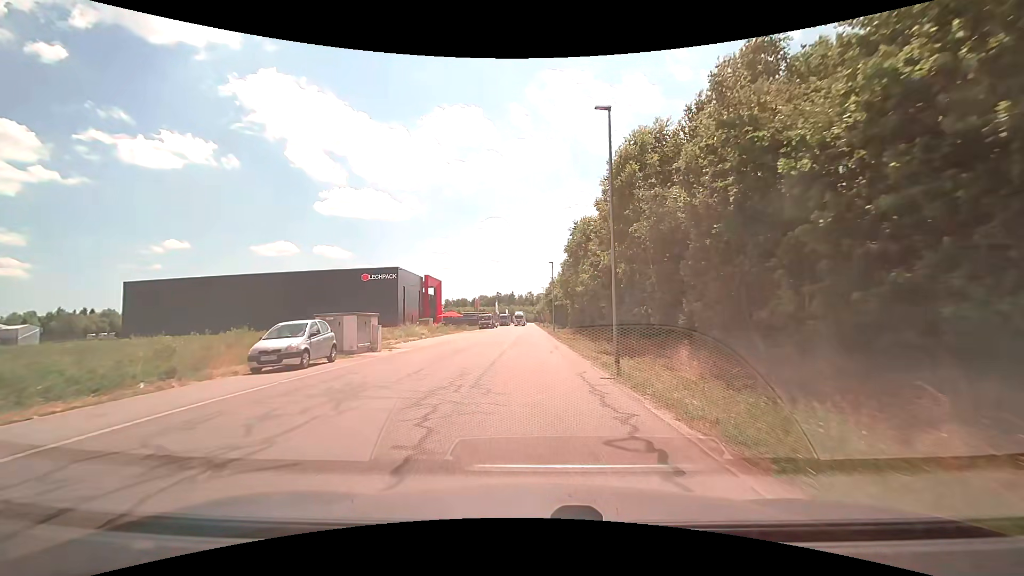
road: unclassified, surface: asphalt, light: Day
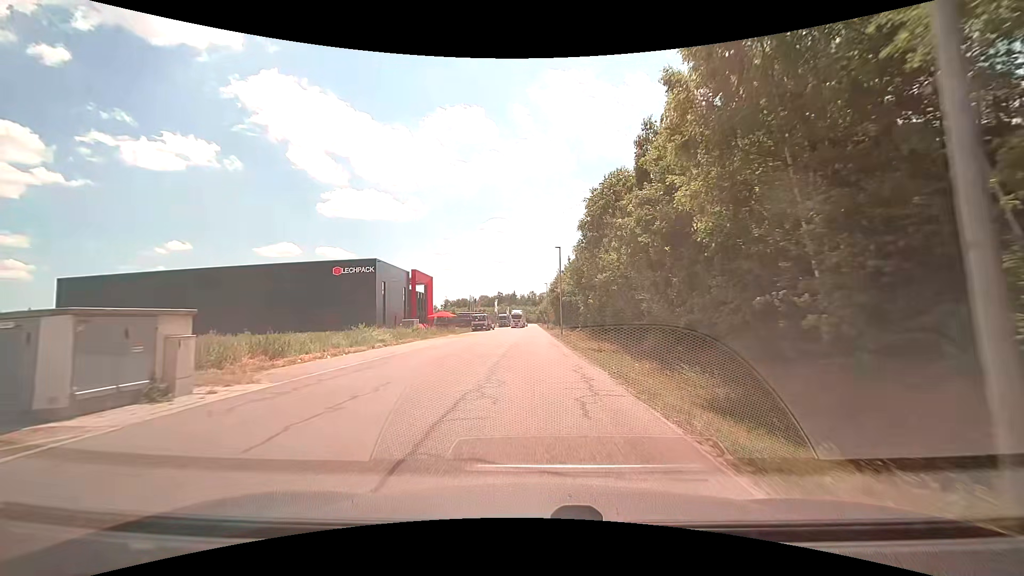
(-0.1, +13.2) m; 0°
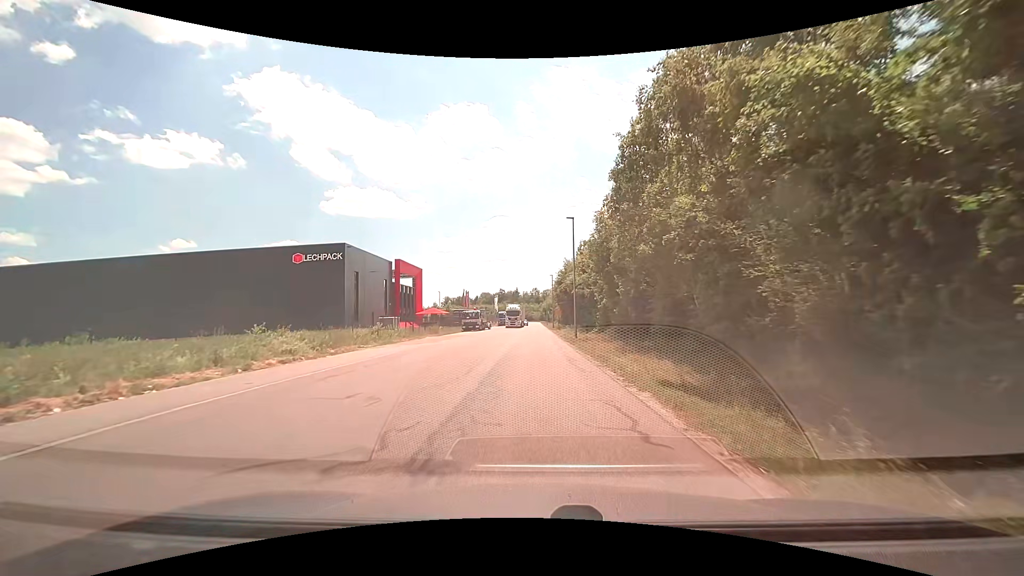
(-0.1, +13.2) m; -1°
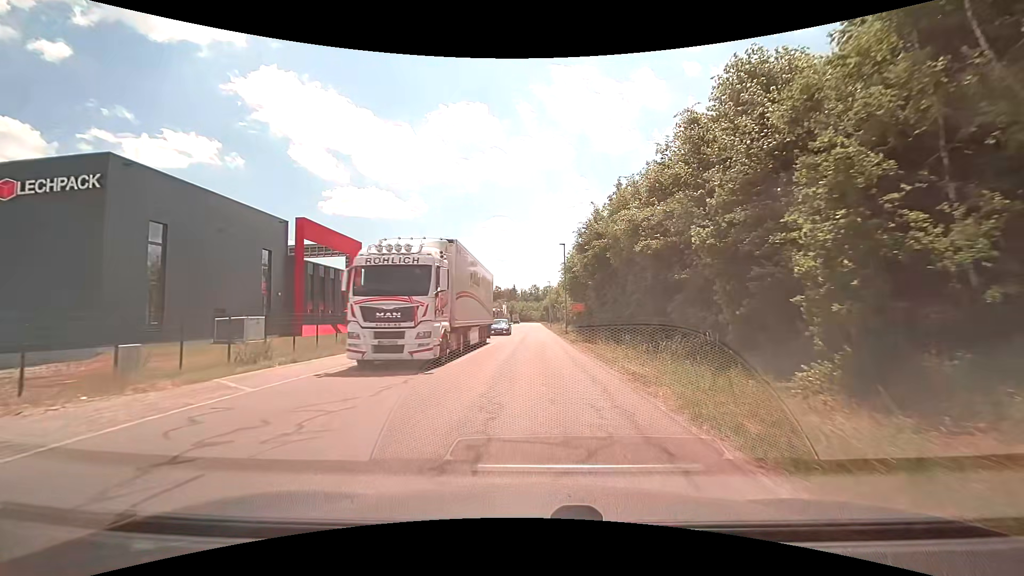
(+0.1, +33.4) m; +1°
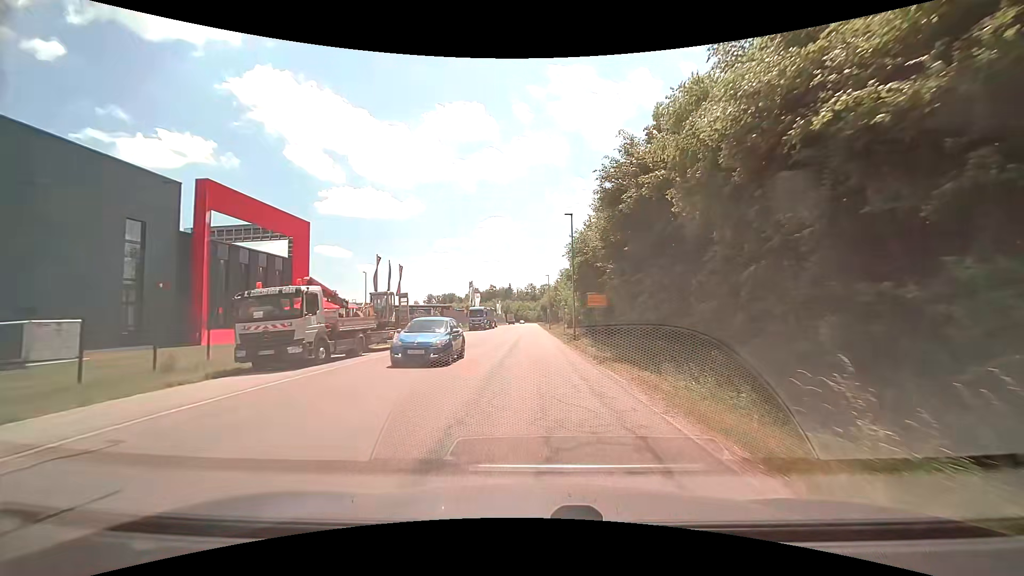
(0.0, +13.5) m; 0°
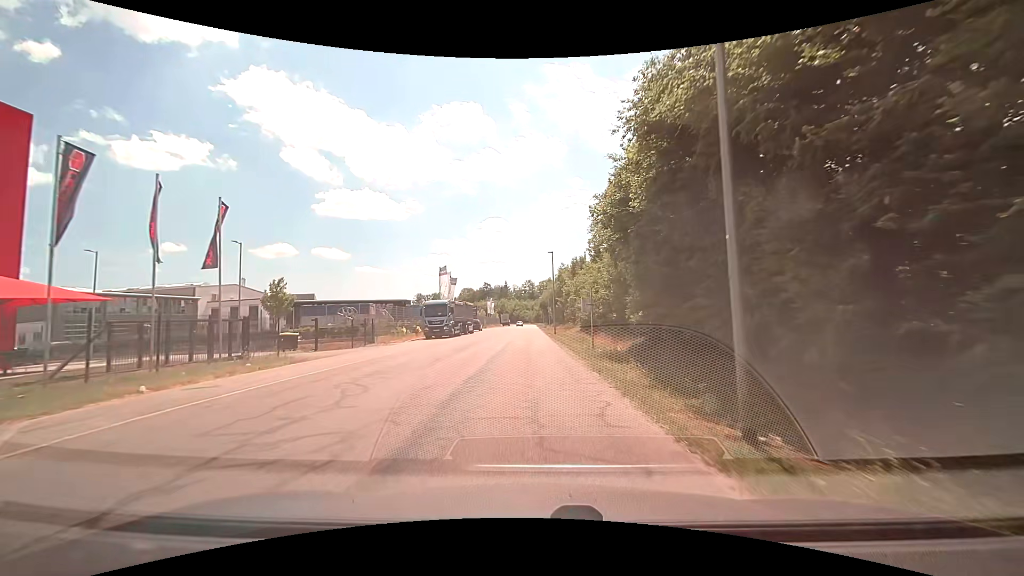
(+0.3, +27.2) m; 0°
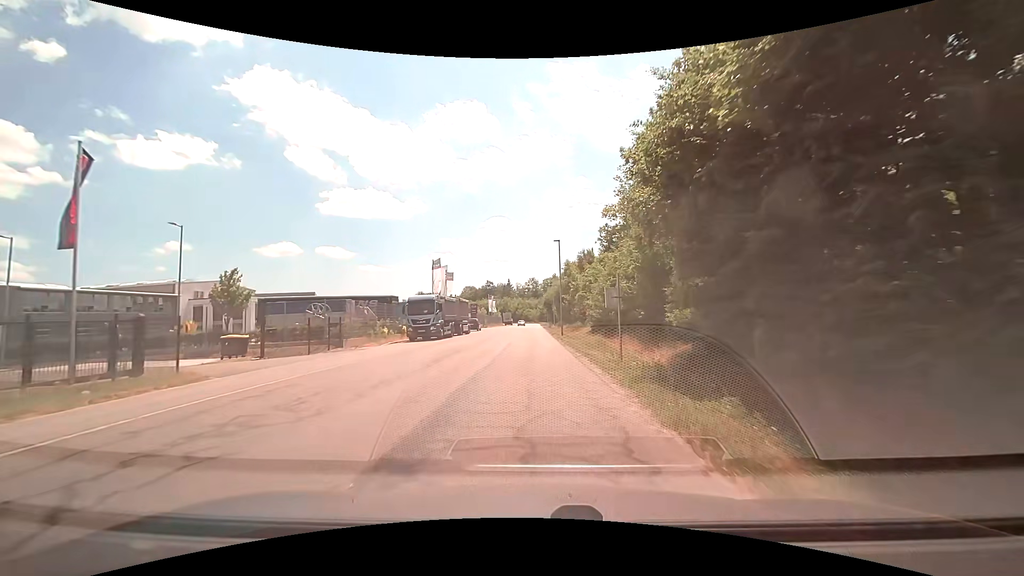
(0.0, +6.9) m; 0°
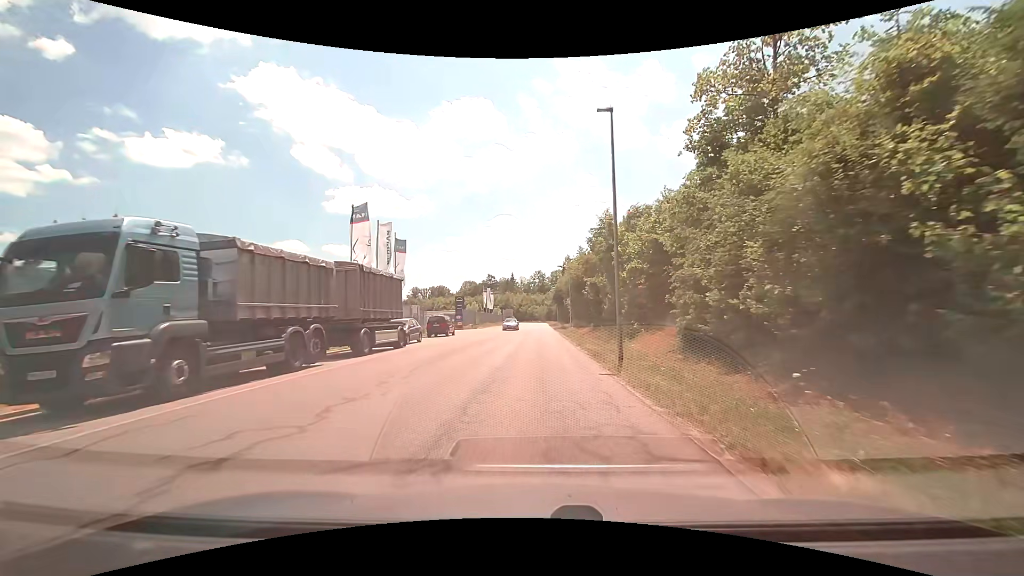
(-0.2, +27.9) m; 0°
(0, +10) (0, +20) (0, +30) (0, +40) (0, +50) (0, +60) (0, +70) (+1, +80) (+1, +90) (+1, +100) m
